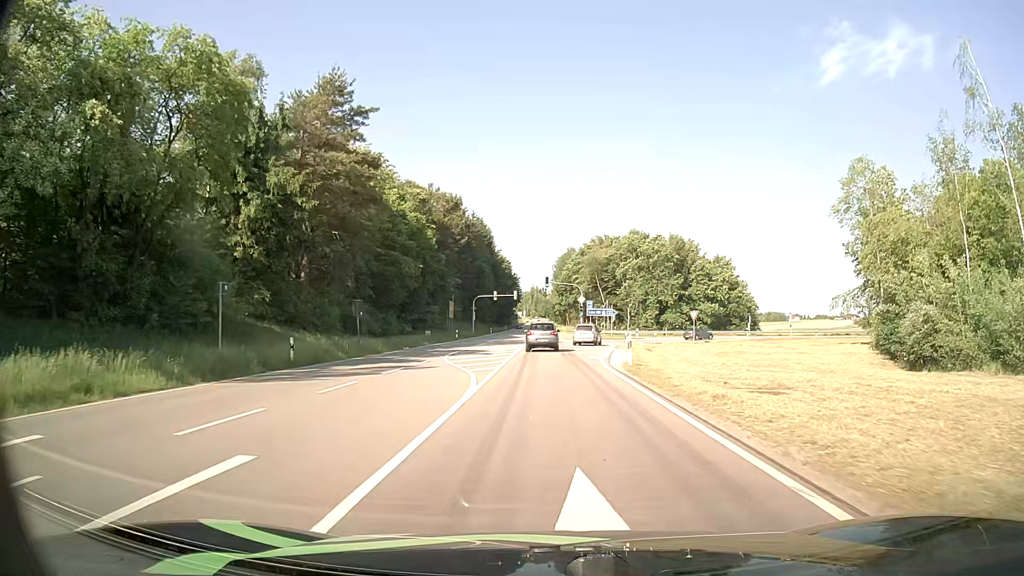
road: primary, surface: asphalt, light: Day
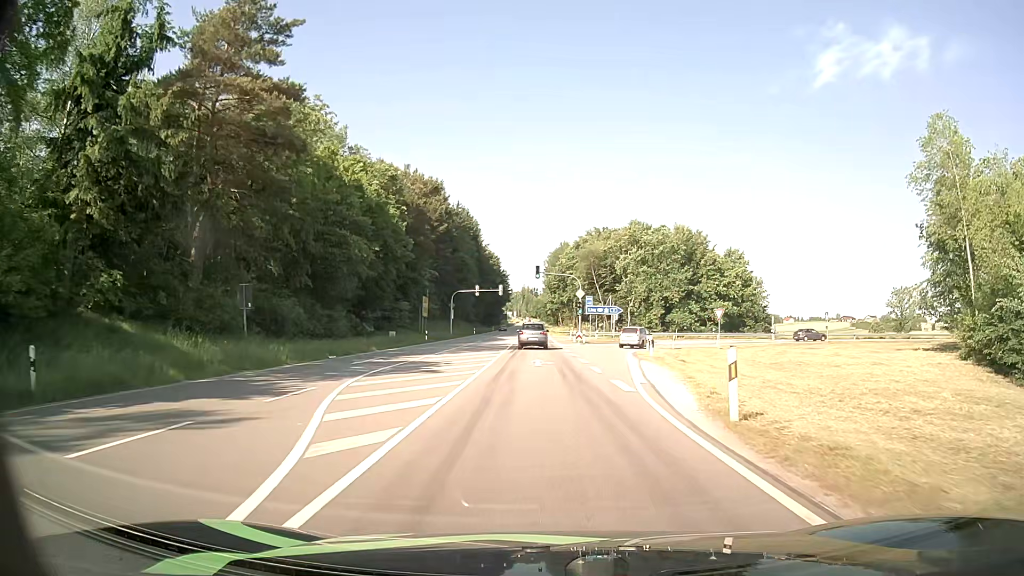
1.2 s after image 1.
(0.0, +14.1) m; 0°
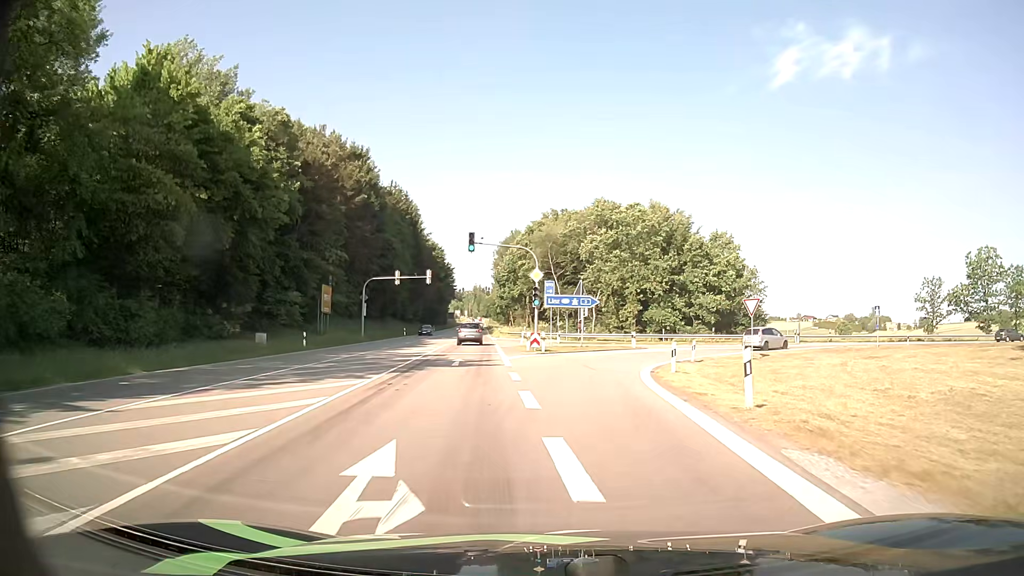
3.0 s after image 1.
(+0.7, +21.1) m; +4°
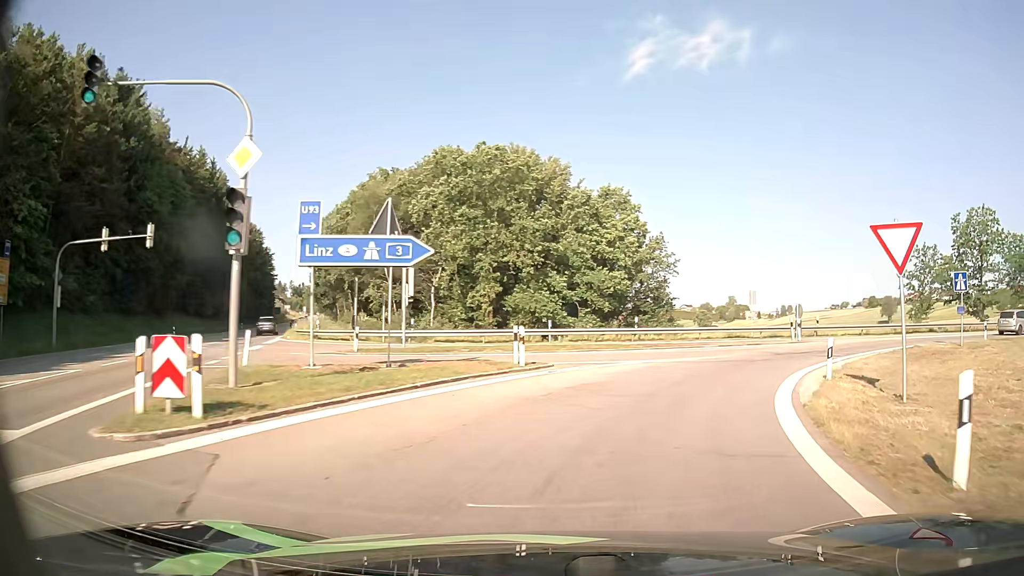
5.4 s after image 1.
(+1.9, +26.8) m; +12°
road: motorway_link
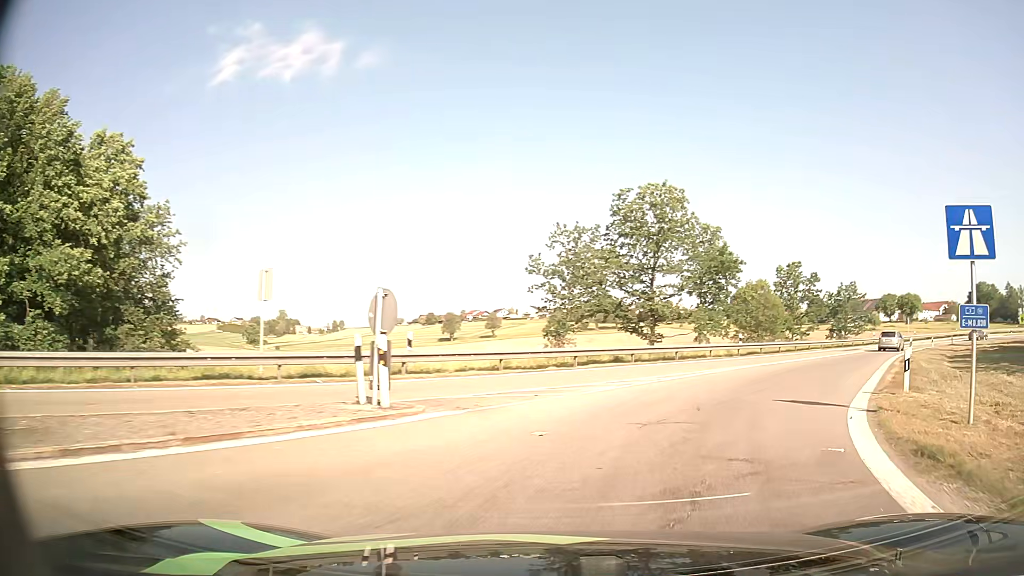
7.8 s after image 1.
(+7.1, +22.0) m; +38°
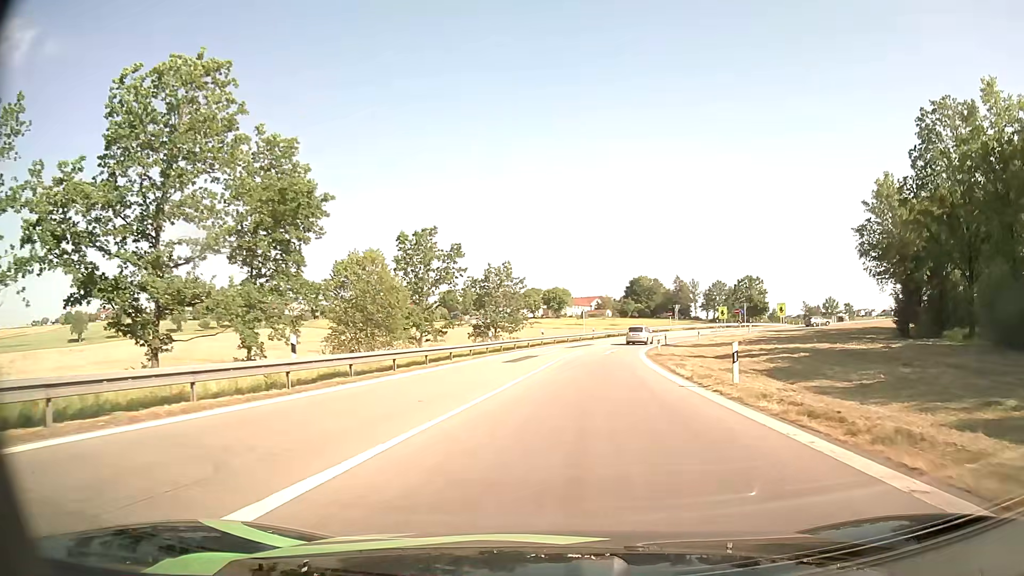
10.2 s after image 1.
(+7.9, +21.8) m; +33°
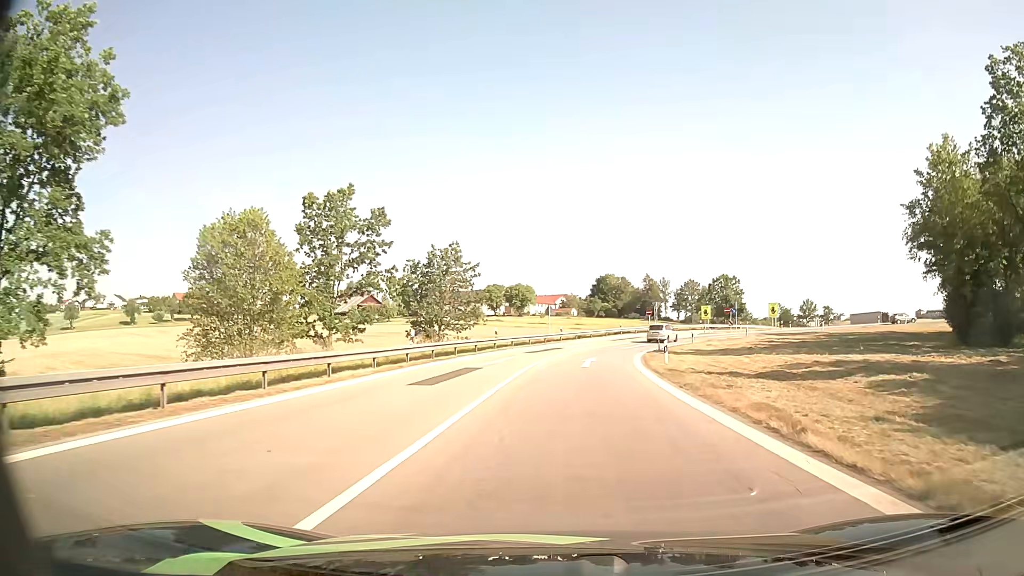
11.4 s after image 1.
(+0.4, +13.3) m; +3°
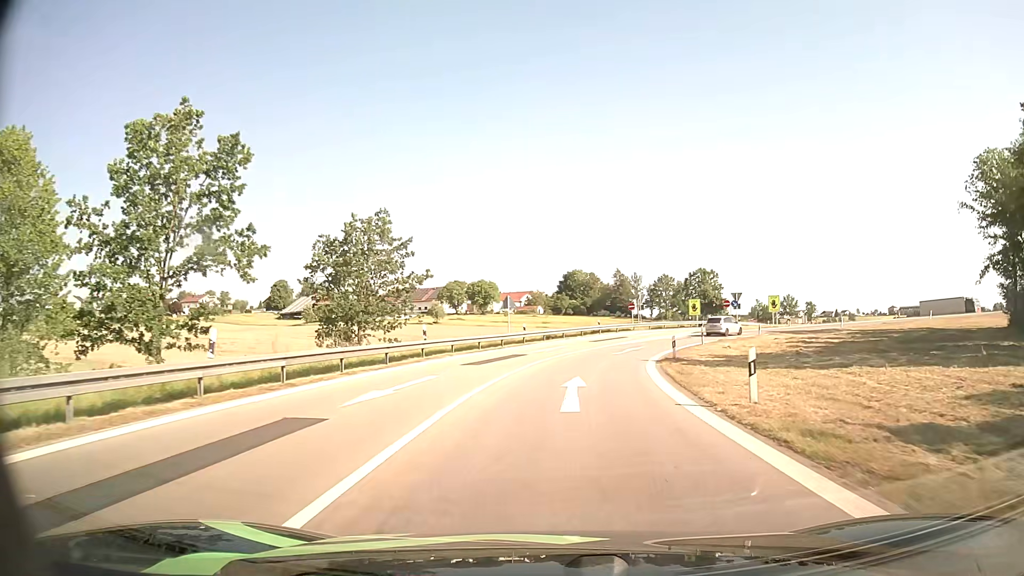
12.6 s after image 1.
(+0.4, +14.4) m; +3°
(0, +10) (+1, +20) (+2, +30) (+5, +40) (+9, +49) (+14, +57) (+22, +63) (+31, +68) (+41, +70) (+51, +70) m
